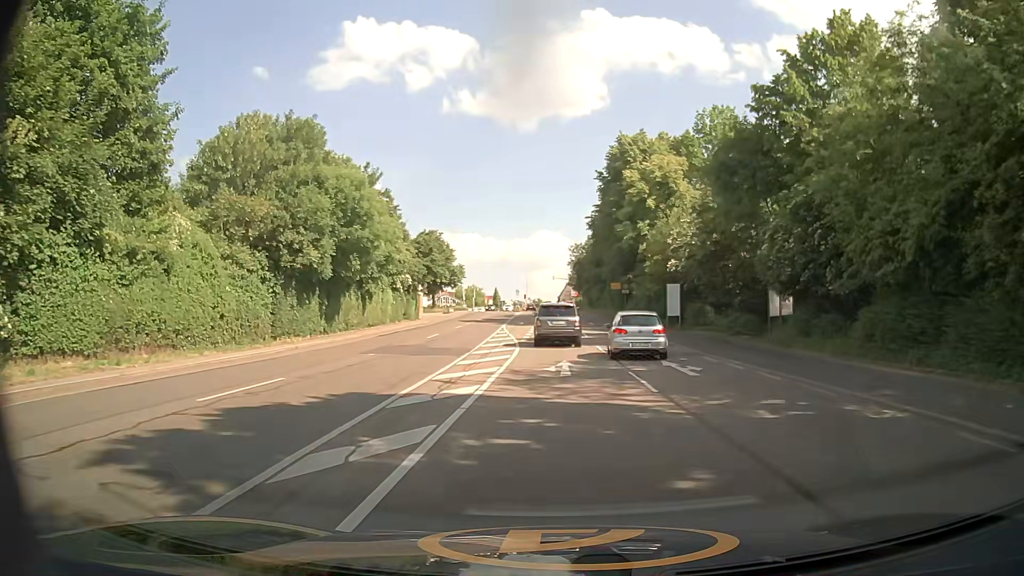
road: primary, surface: asphalt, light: Day
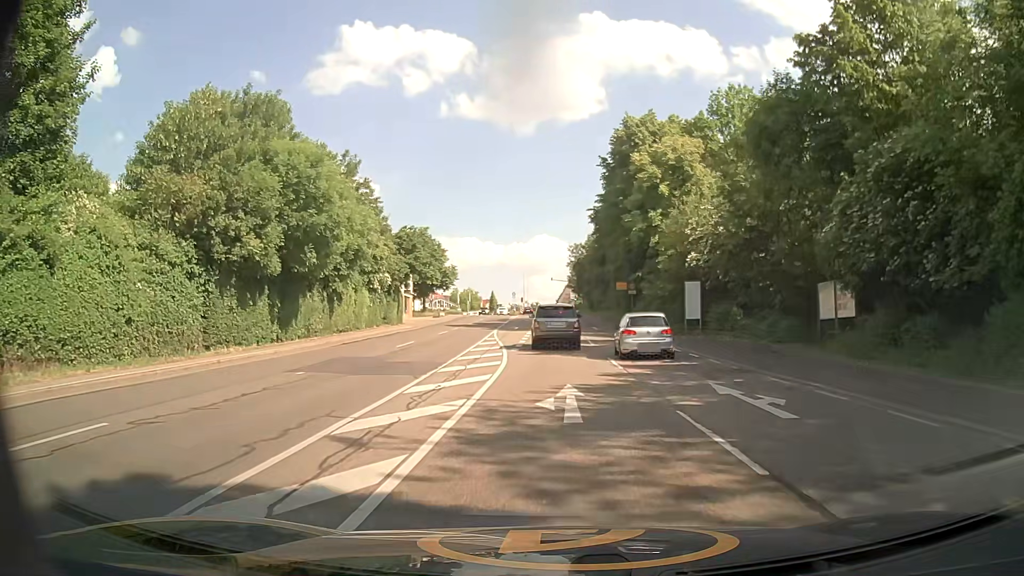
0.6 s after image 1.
(0.0, +6.4) m; 0°
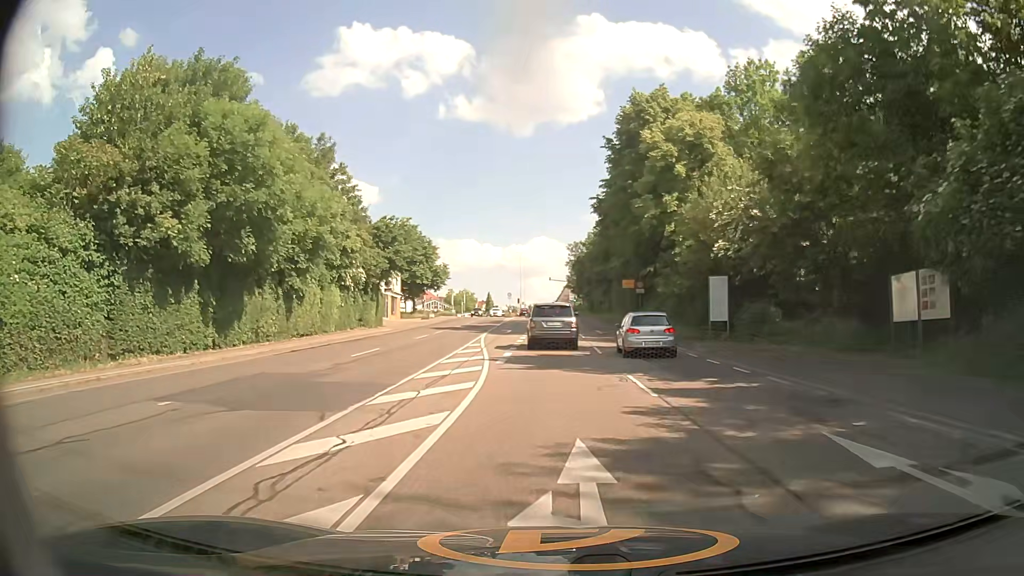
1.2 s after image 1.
(0.0, +6.1) m; 0°
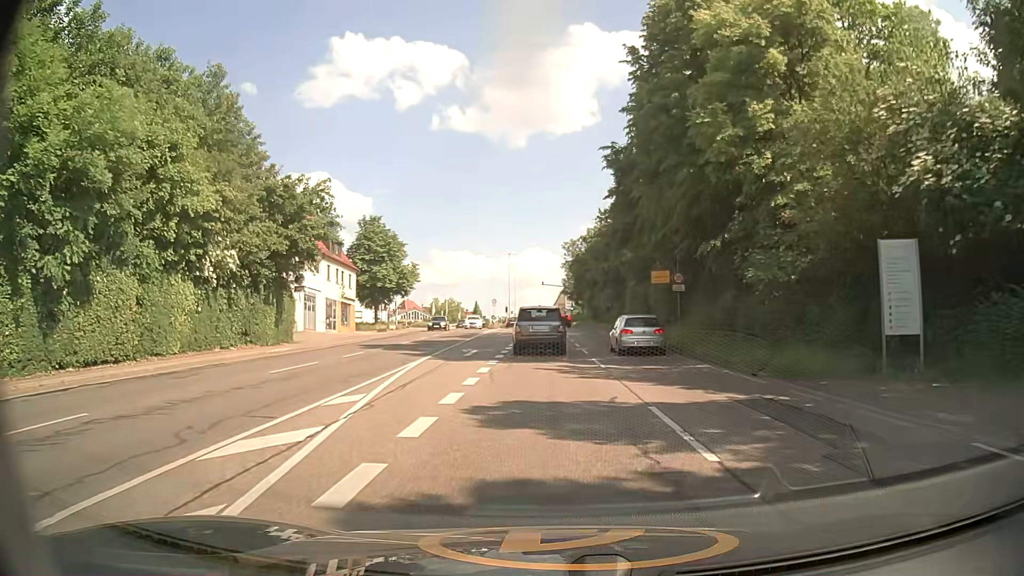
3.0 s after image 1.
(+0.1, +17.2) m; +1°
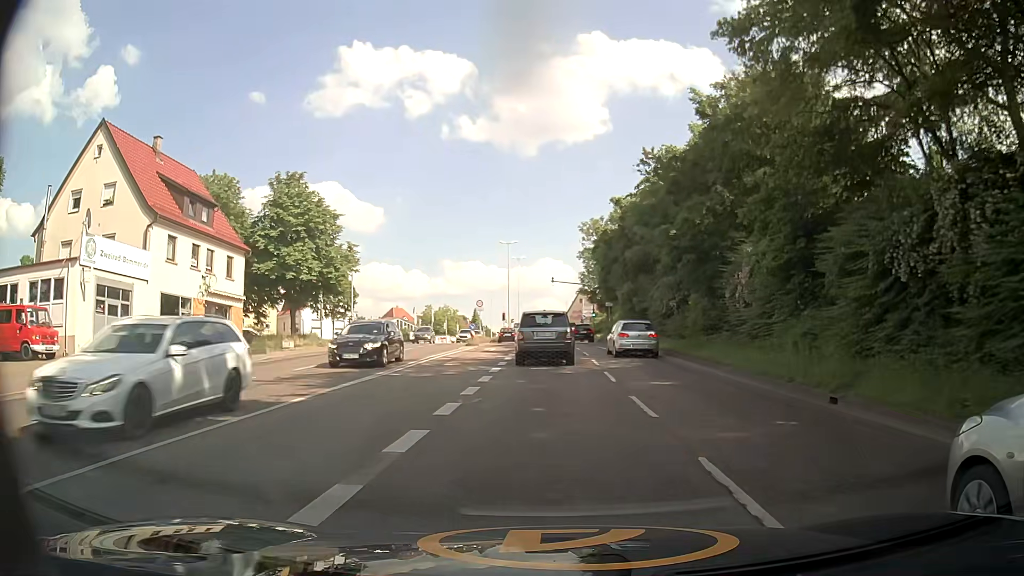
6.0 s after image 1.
(-0.3, +28.0) m; 0°
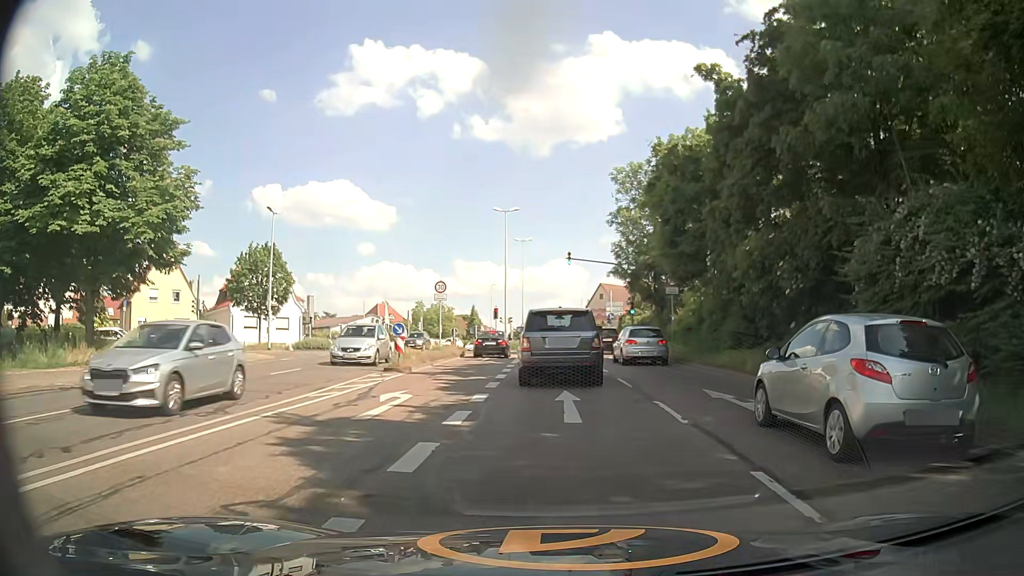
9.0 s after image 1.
(-0.7, +24.9) m; -3°
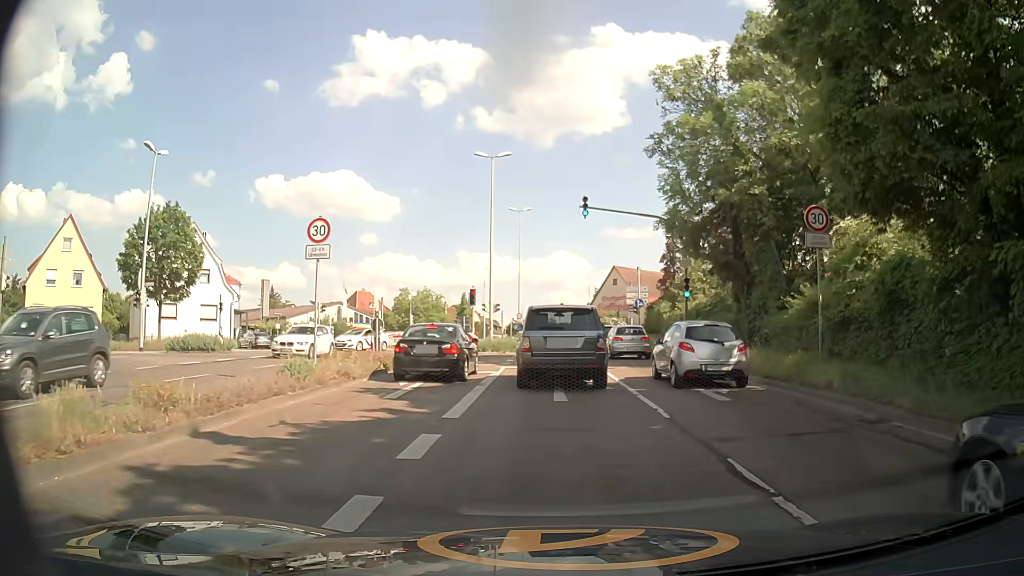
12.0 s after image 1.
(+0.1, +17.3) m; 0°
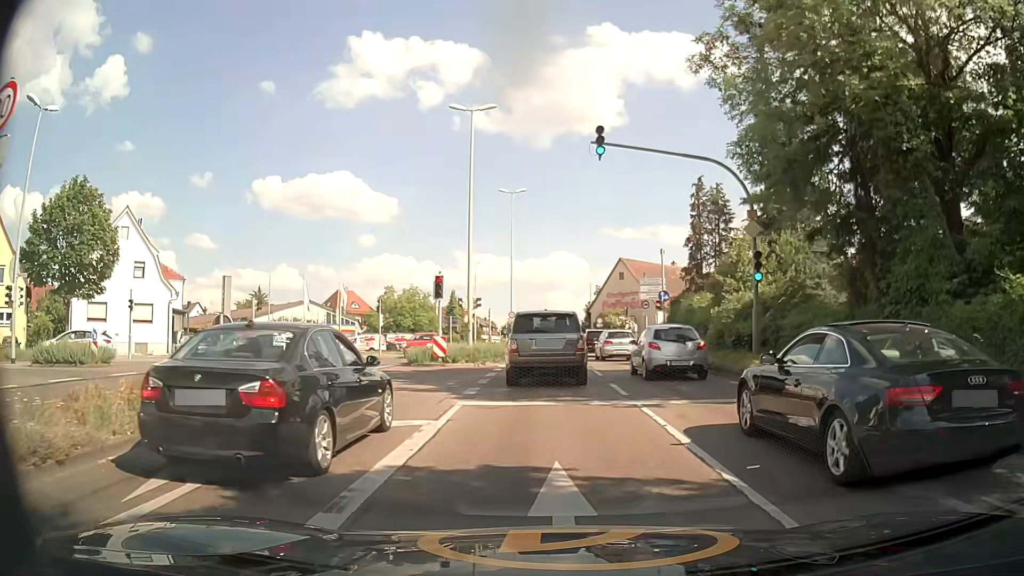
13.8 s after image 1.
(0.0, +10.3) m; 0°
(0, +10) (0, +20) (0, +30) (-1, +40) (-1, +50) (-1, +60) (-1, +70) (-2, +80) (-2, +90) (-1, +100) m
